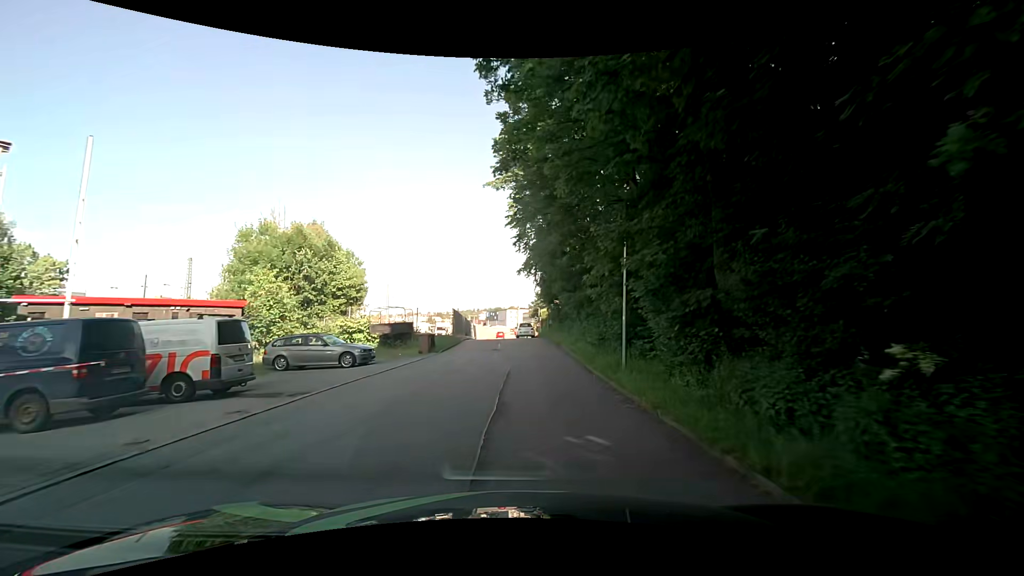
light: Day
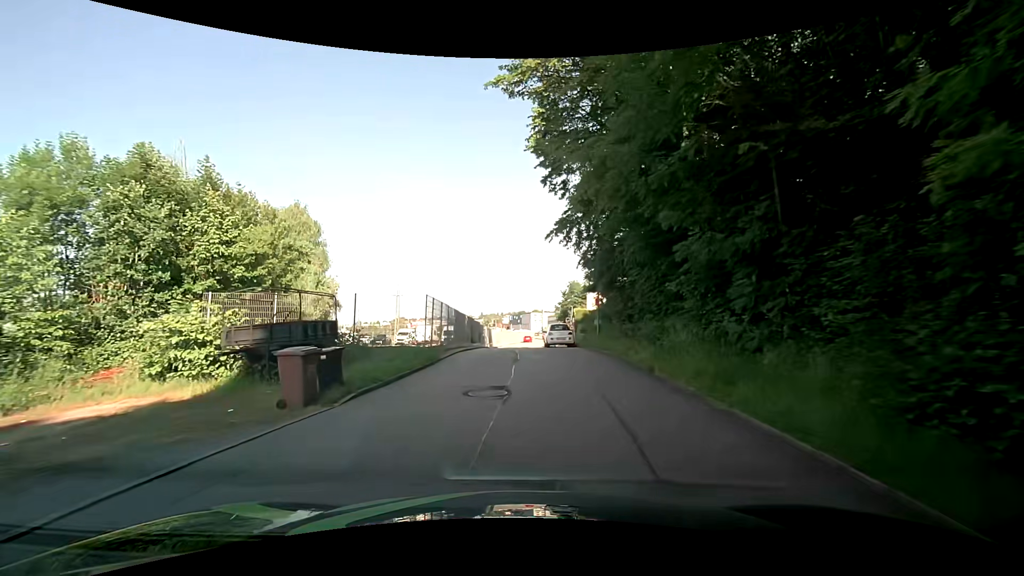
(-0.6, +16.9) m; -5°
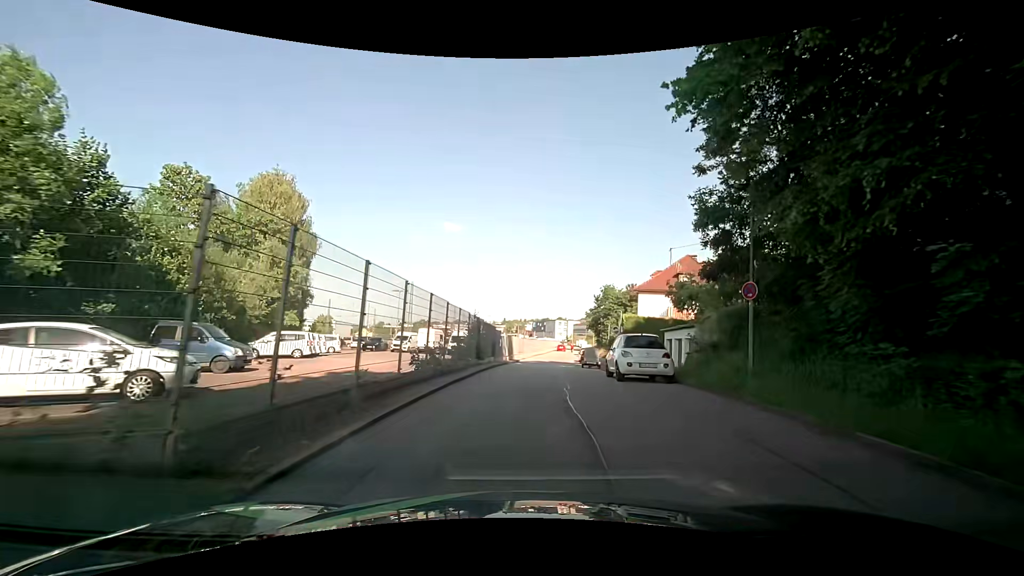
(-0.4, +14.7) m; -3°
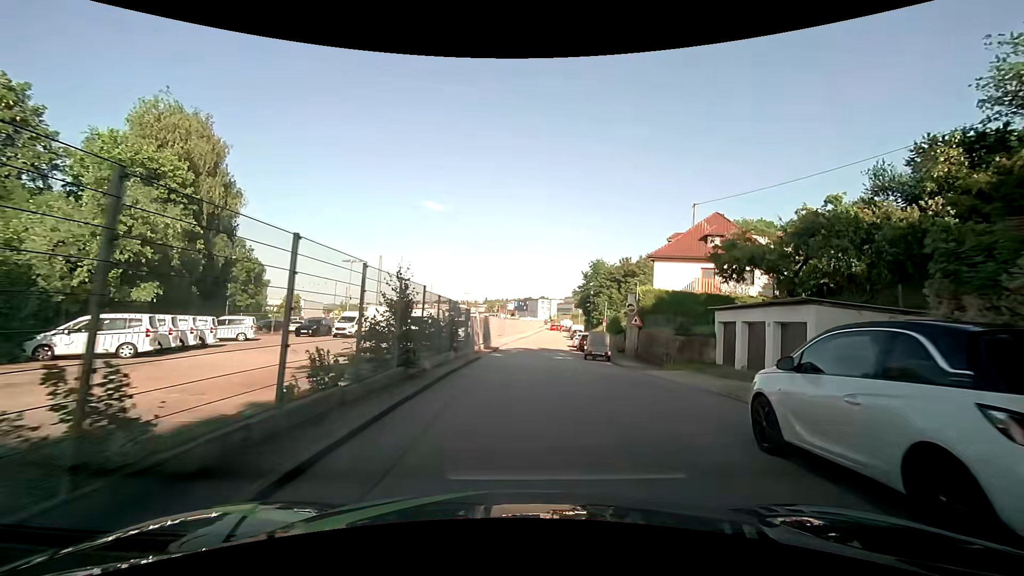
(+0.3, +12.2) m; +2°
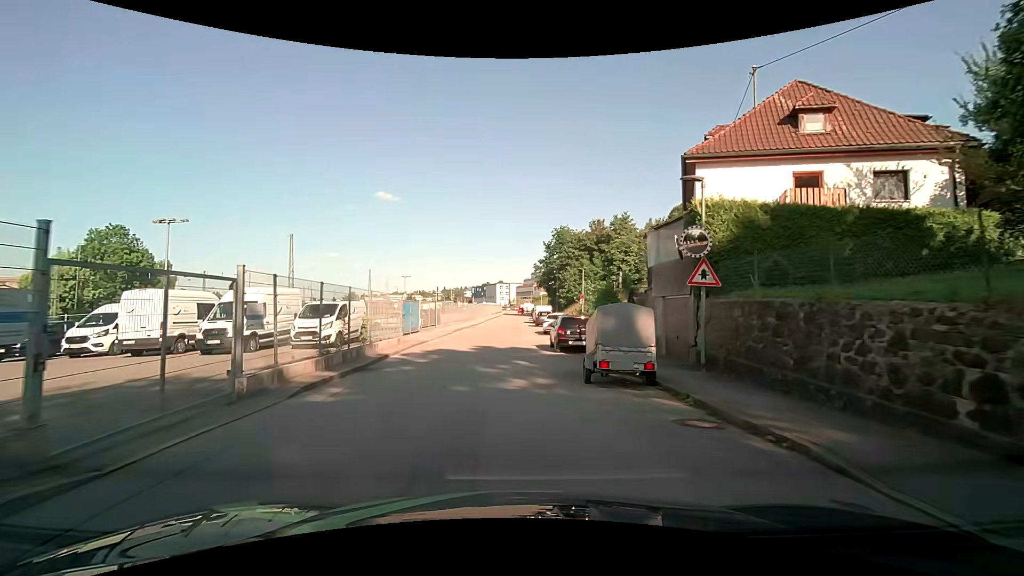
(+2.0, +20.2) m; +6°
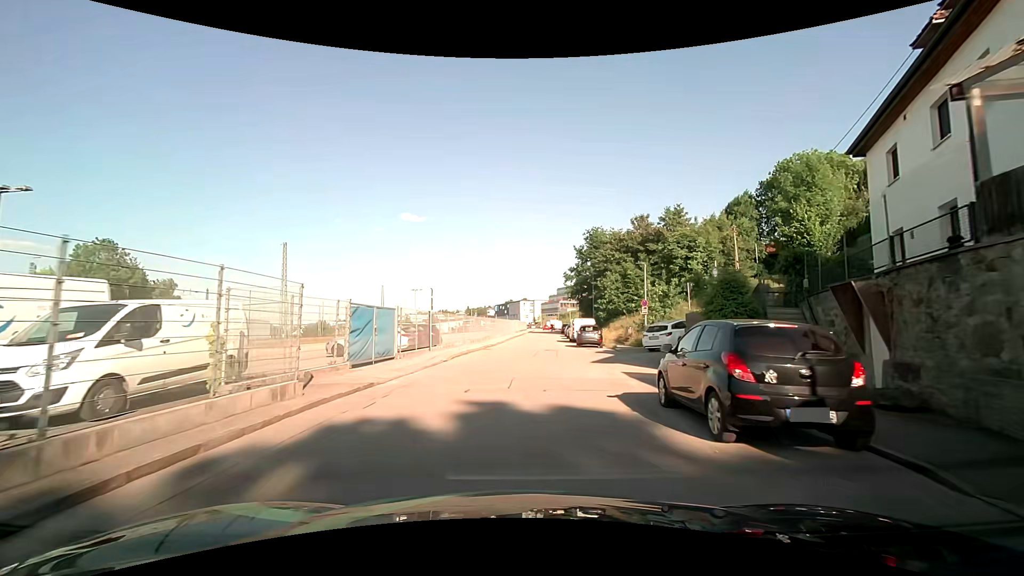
(-0.6, +13.6) m; -4°
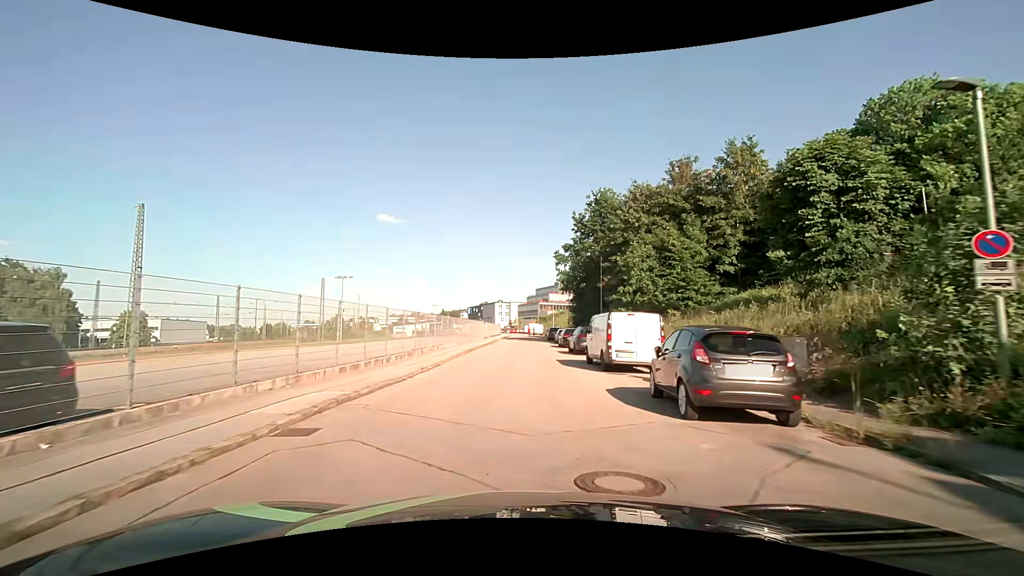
(+0.8, +24.4) m; +2°
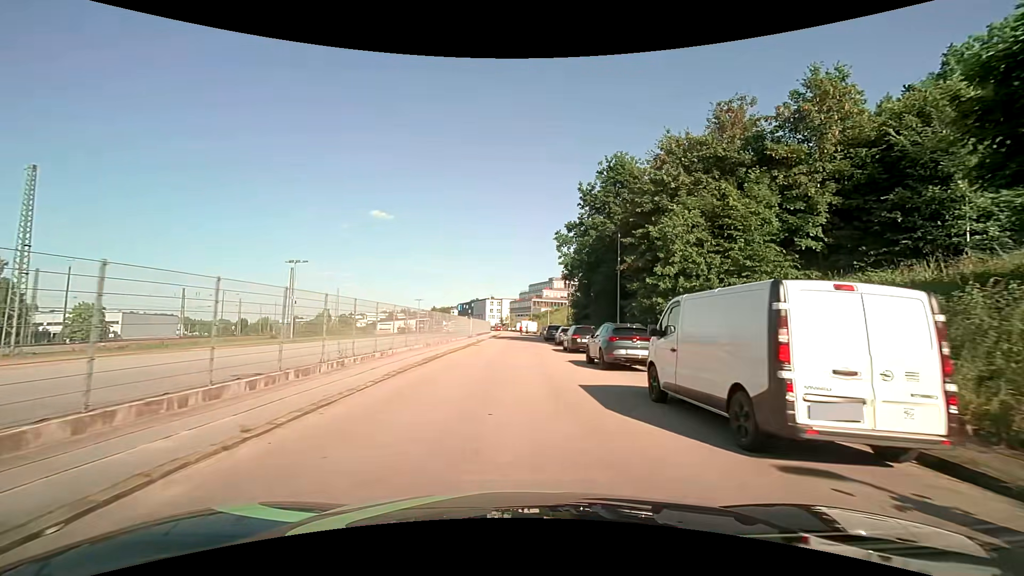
(+0.1, +10.9) m; +1°
(0, +10) (0, +20) (0, +30) (+1, +40) (+1, +50) (+1, +60) (+1, +70) (+1, +80) (+1, +90) (+1, +100) m
